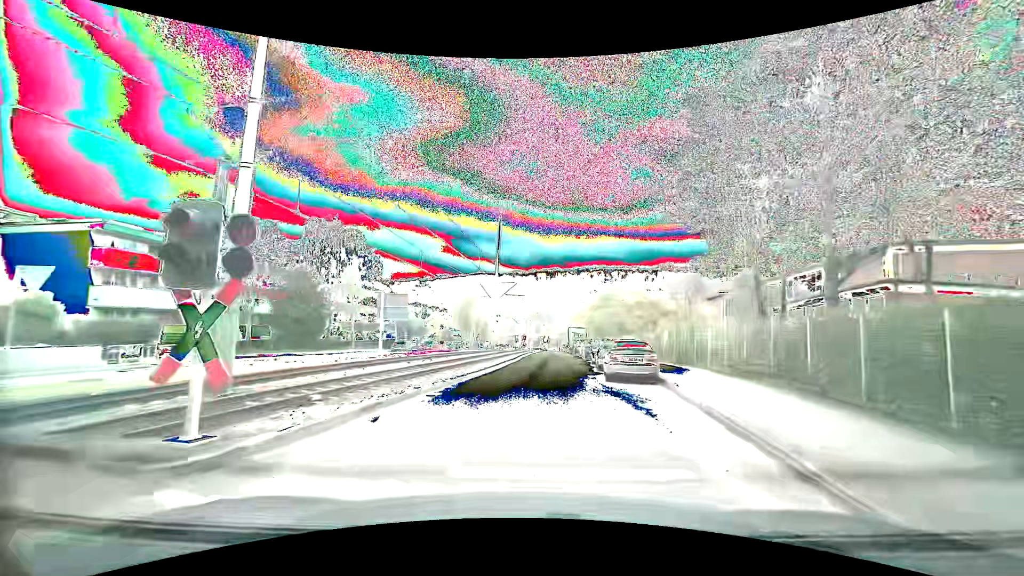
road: secondary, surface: asphalt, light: Day
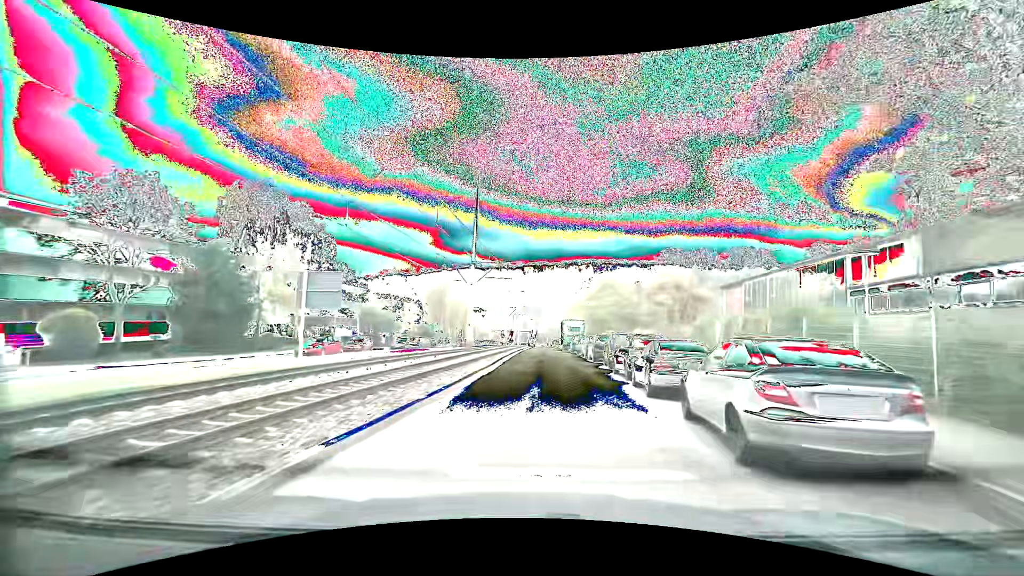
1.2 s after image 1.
(+0.1, +11.3) m; +1°
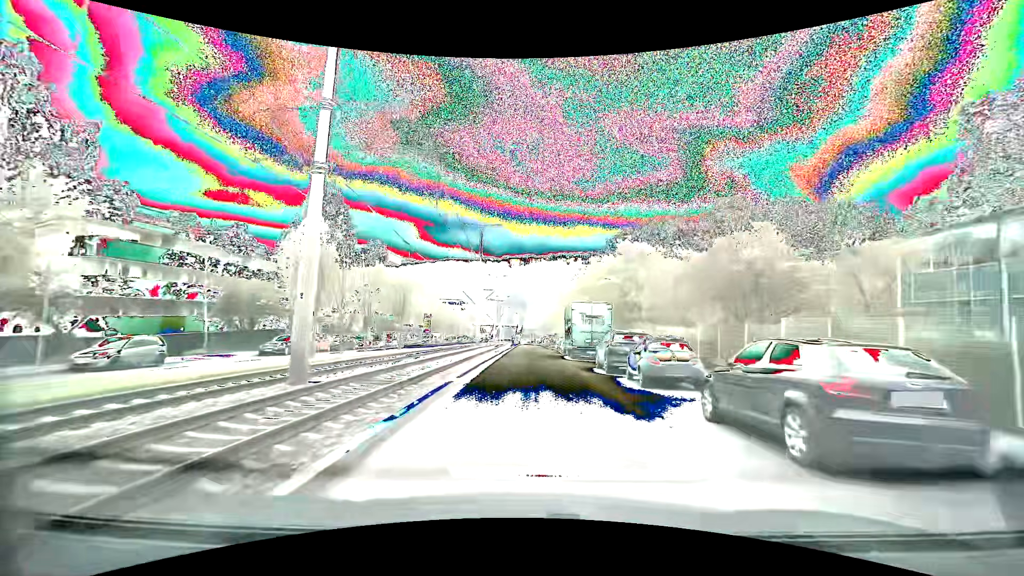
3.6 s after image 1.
(+0.6, +27.1) m; +2°
(0, +10) (0, +20) (0, +30) (0, +40) (0, +50) (0, +60) (0, +70) (0, +80) (0, +90) (0, +100) m
